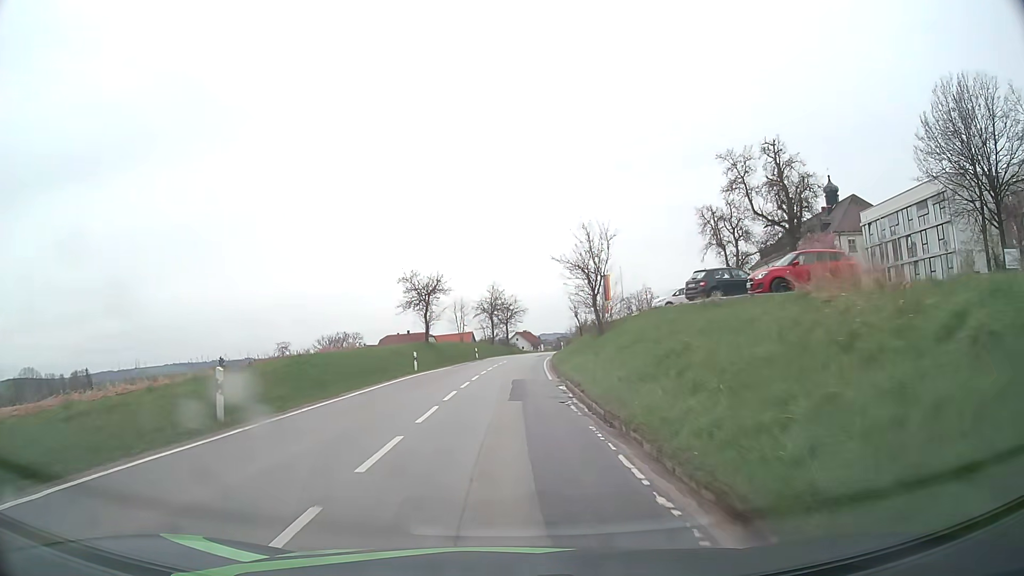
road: secondary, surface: asphalt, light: Day
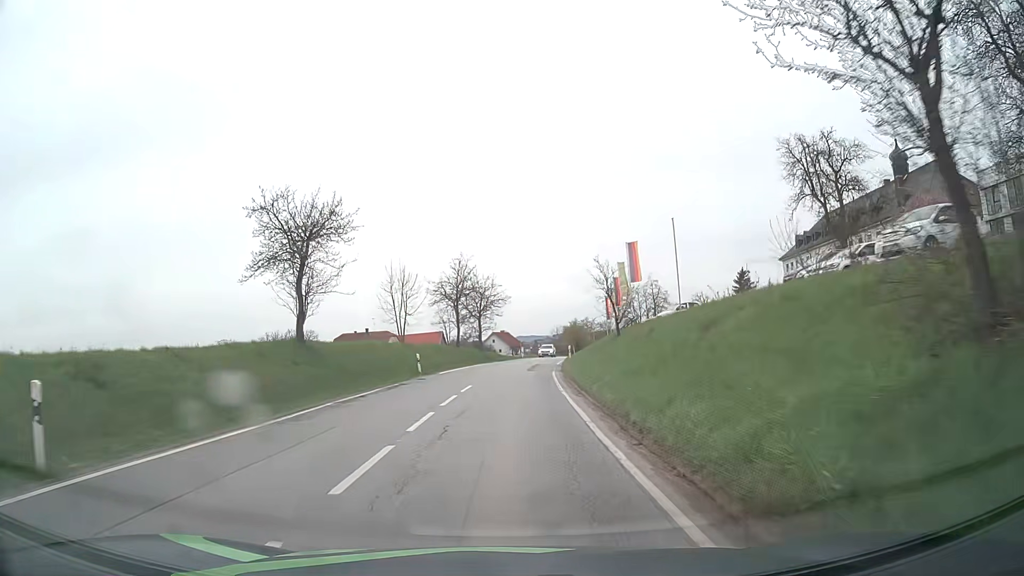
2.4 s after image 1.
(+0.2, +28.2) m; +2°
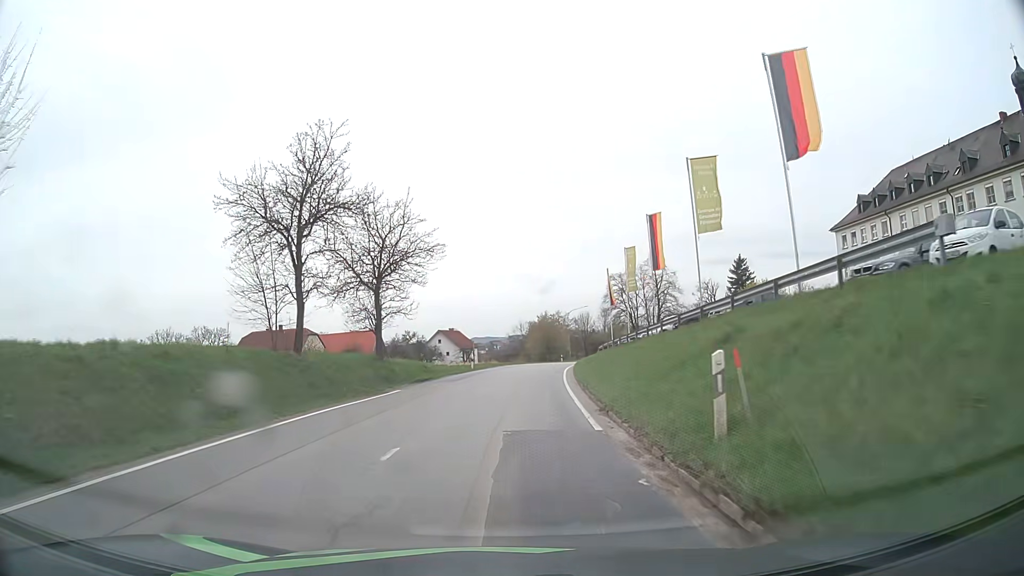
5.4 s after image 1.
(+1.0, +35.6) m; +3°
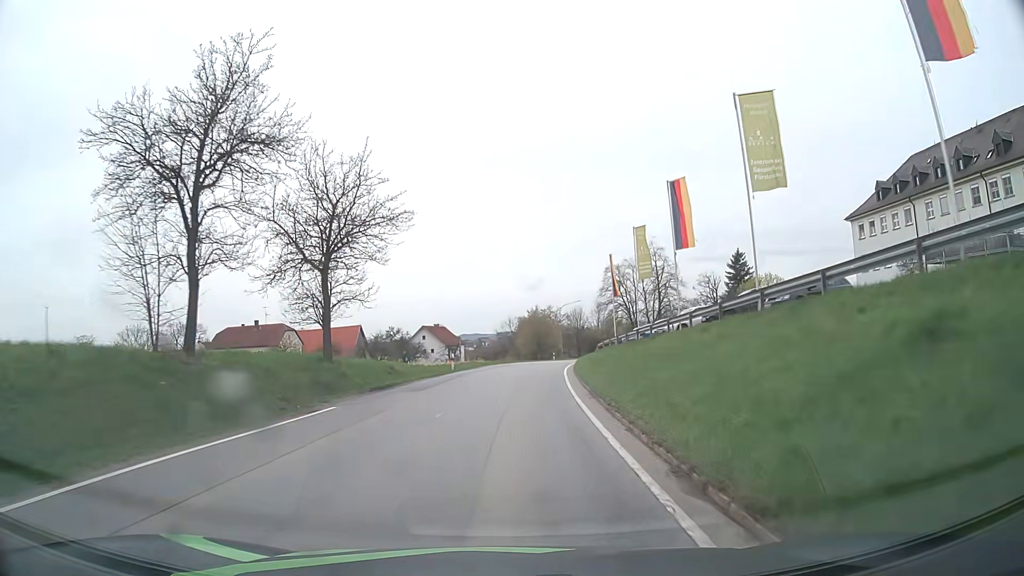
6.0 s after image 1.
(+0.1, +7.3) m; +1°
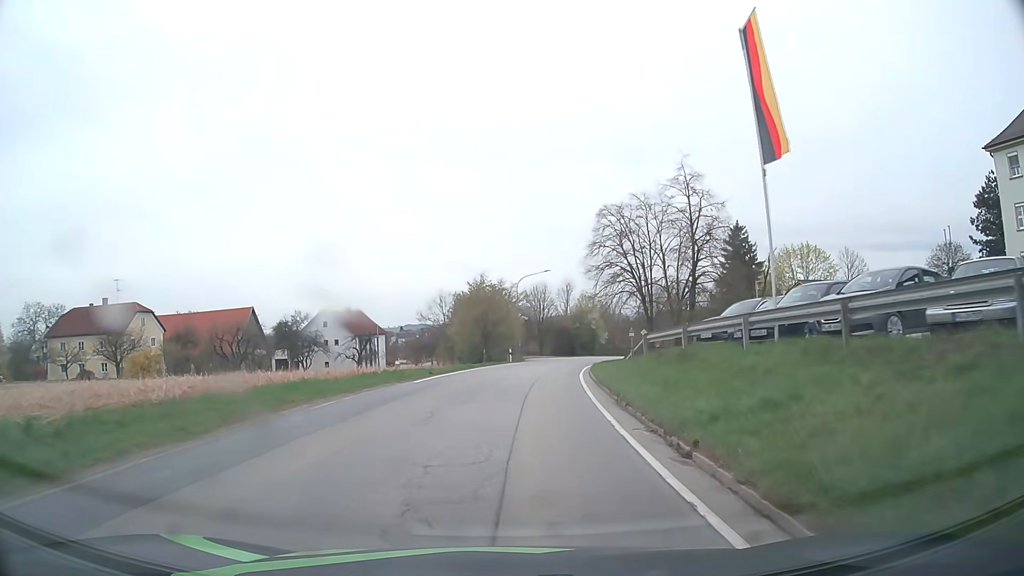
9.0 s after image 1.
(+1.4, +36.4) m; +5°
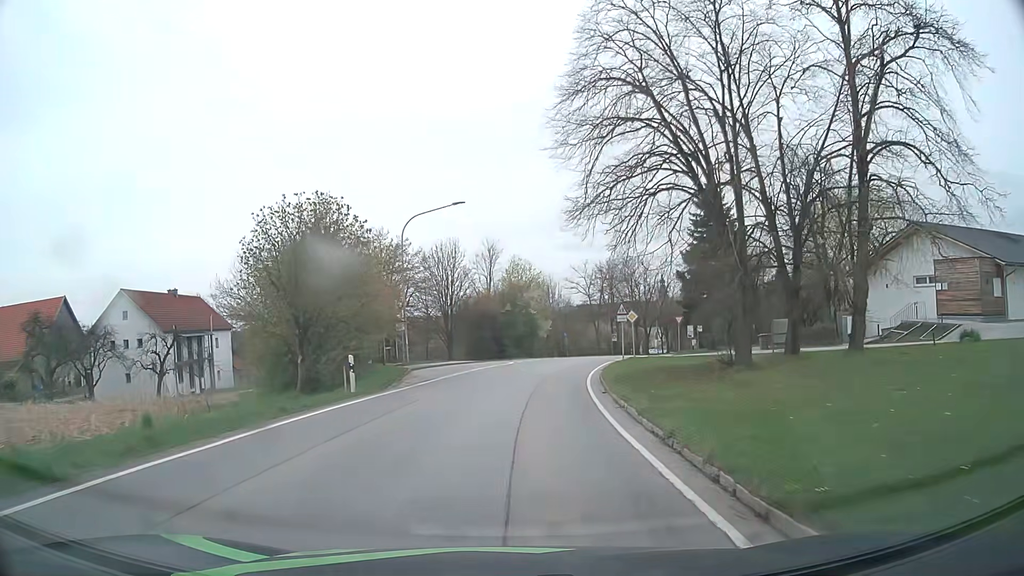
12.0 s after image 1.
(+2.0, +34.0) m; +8°
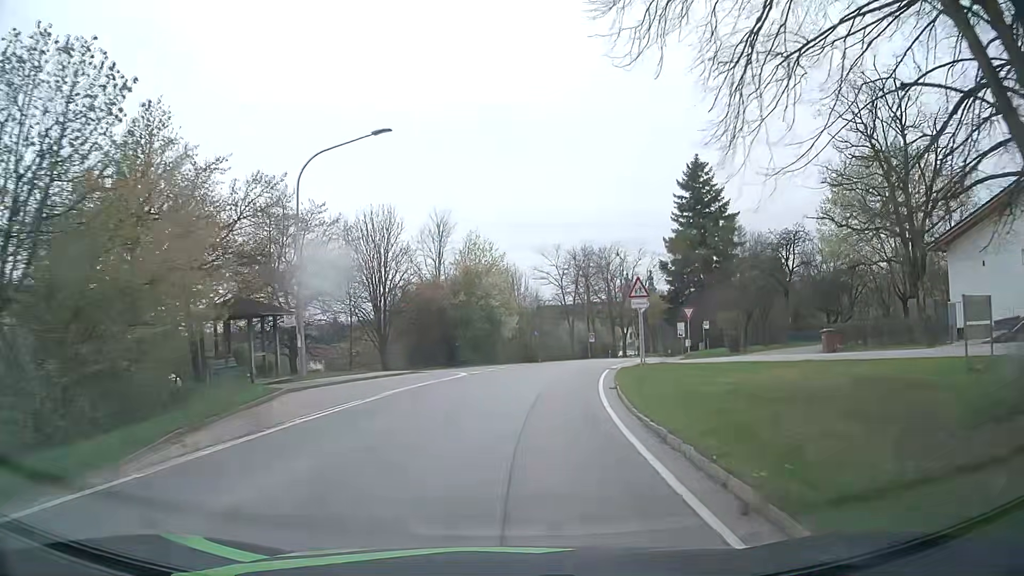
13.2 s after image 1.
(+0.3, +14.0) m; +3°
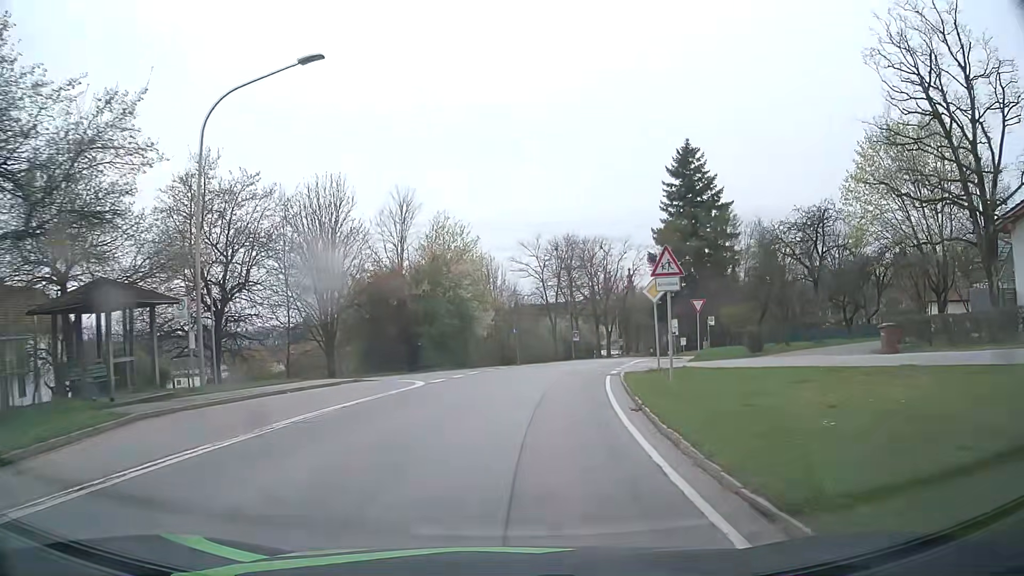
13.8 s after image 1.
(+0.1, +7.1) m; +2°
(0, +10) (+1, +20) (+3, +30) (+5, +40) (+7, +49) (+10, +59) (+12, +69) (+15, +78) (+18, +88) (+20, +98) m
